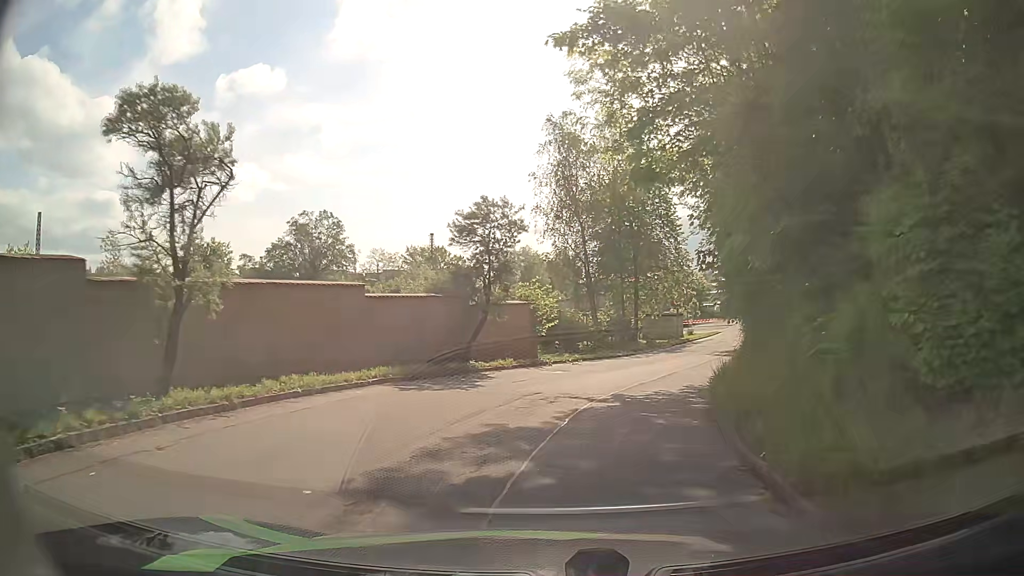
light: Day
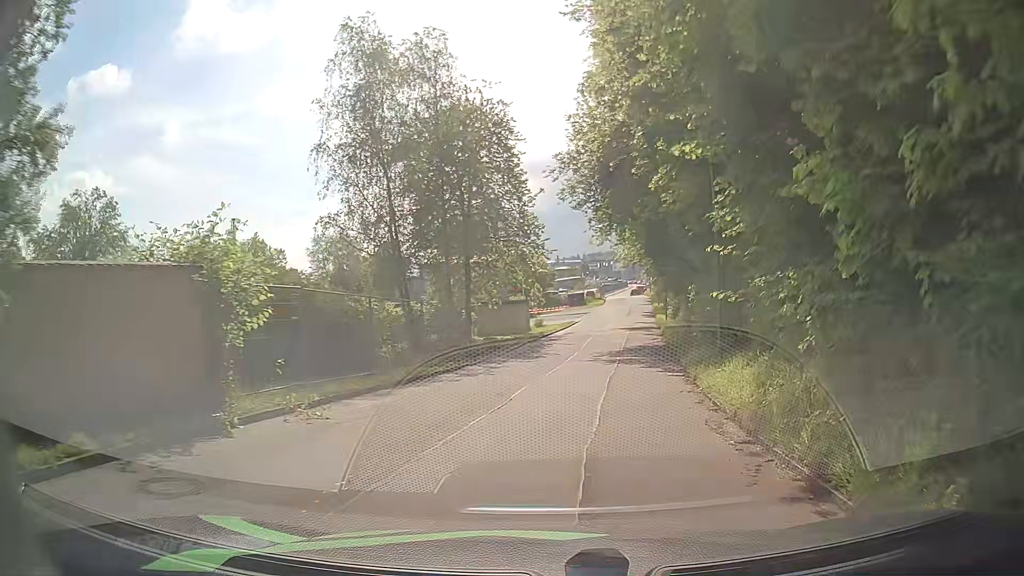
(+1.9, +15.2) m; +15°
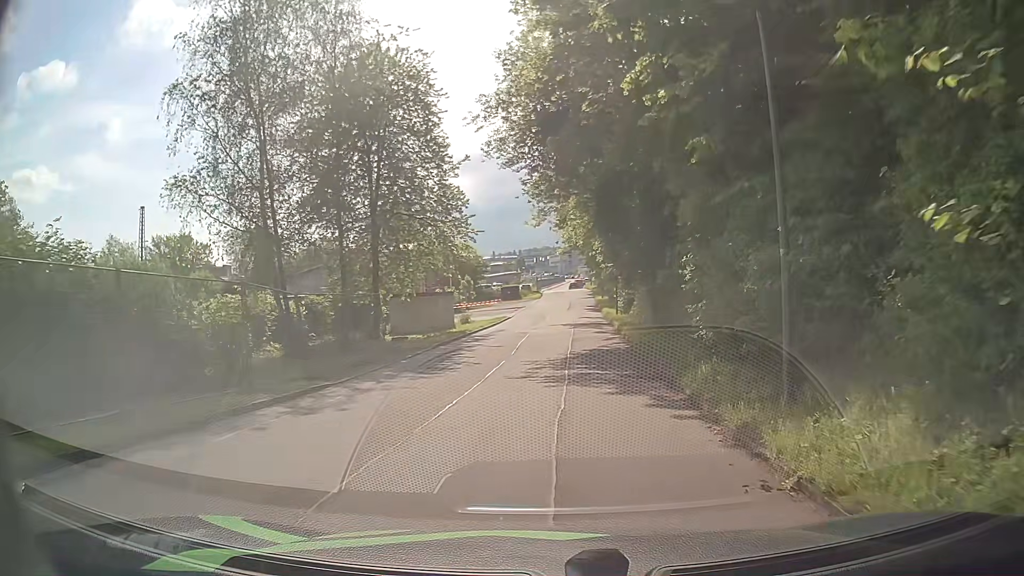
(+0.3, +8.2) m; +5°
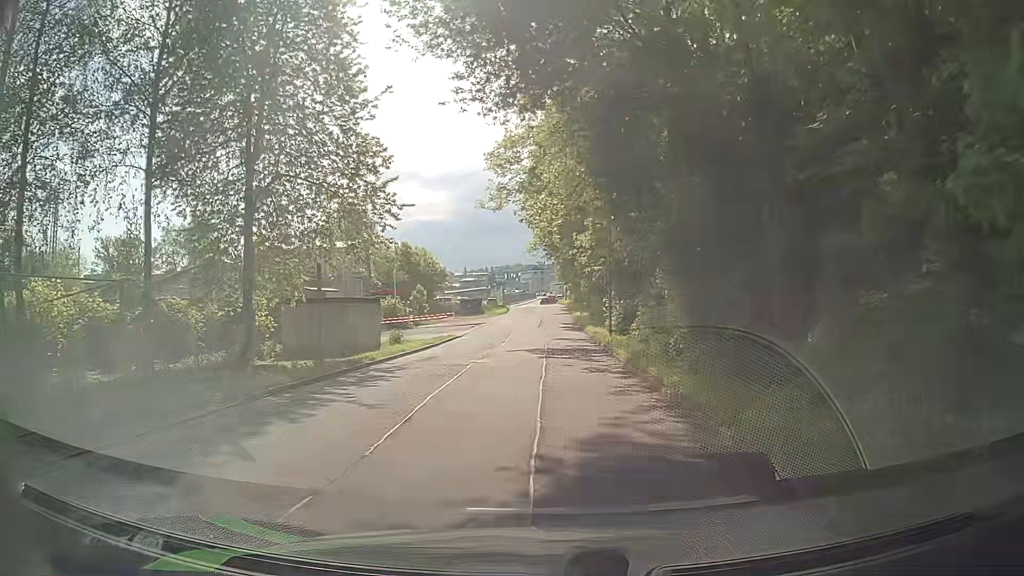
(+0.1, +13.0) m; +4°
(0, +10) (-1, +20) (-1, +30) (-1, +40) (-1, +50) (-2, +60) (-2, +70) (-3, +80) (-4, +90) (-6, +100) m
